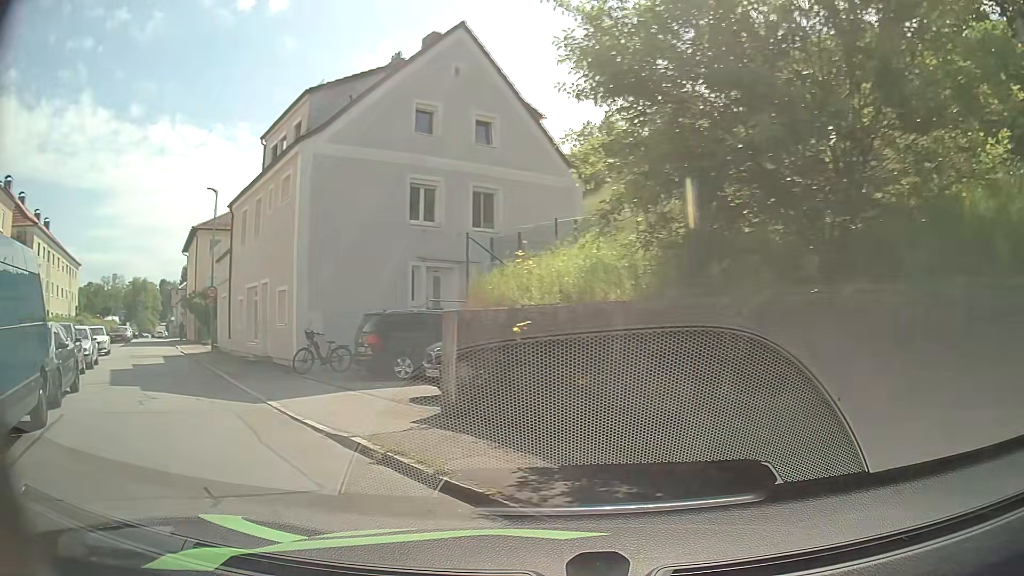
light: Day
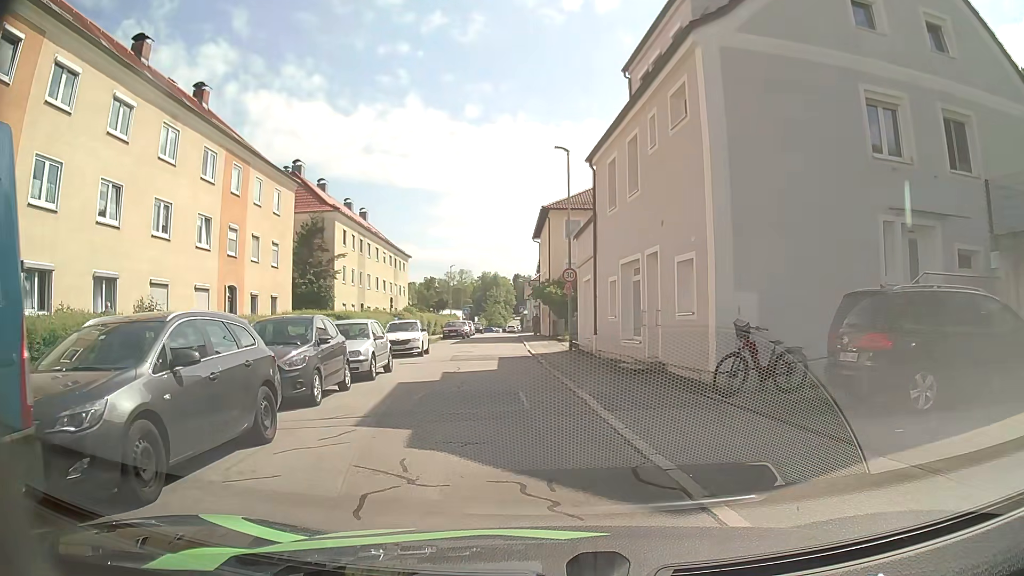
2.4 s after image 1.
(-2.9, +7.1) m; -33°
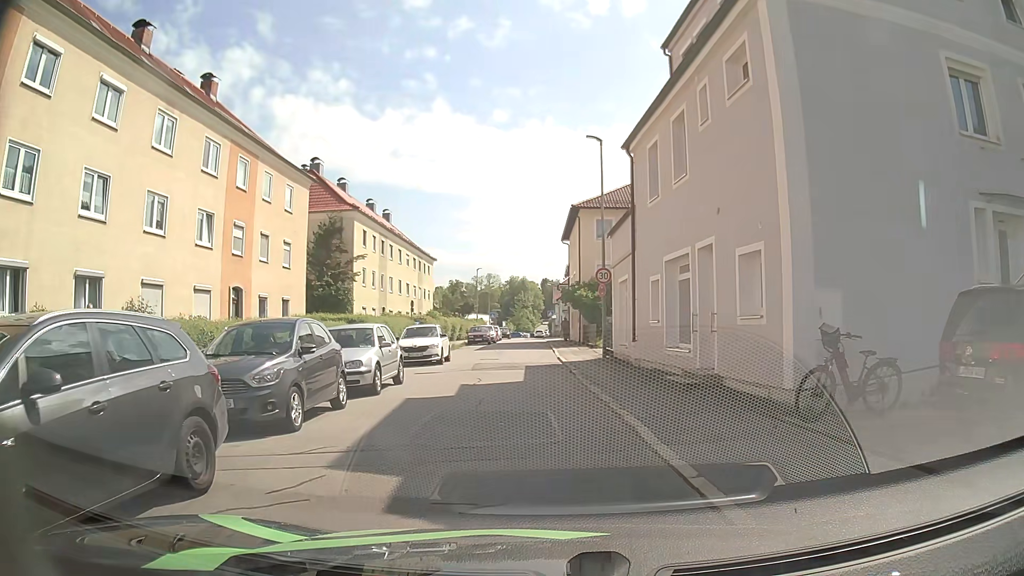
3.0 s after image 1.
(0.0, +2.4) m; -2°
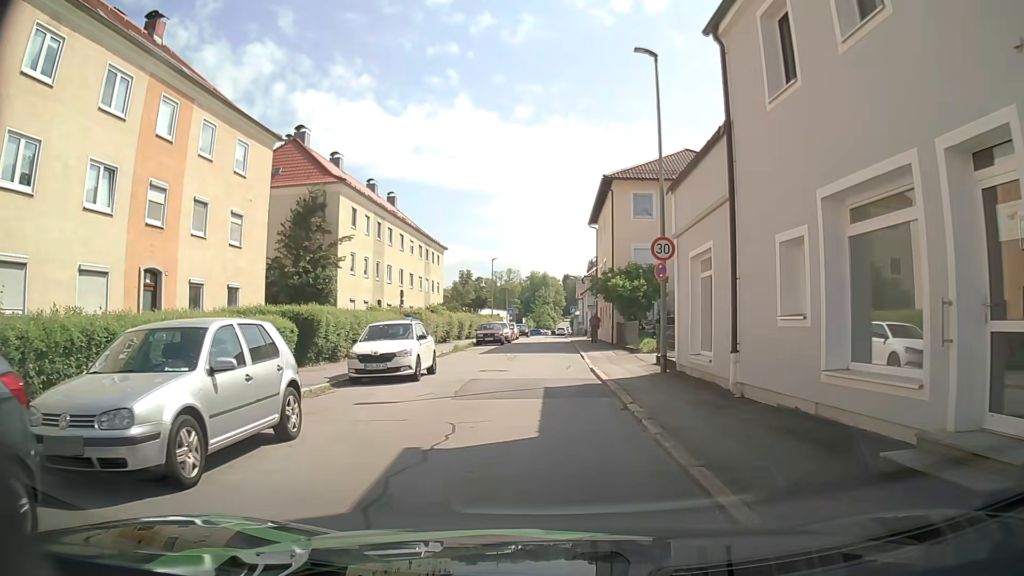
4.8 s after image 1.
(-0.2, +8.3) m; -2°
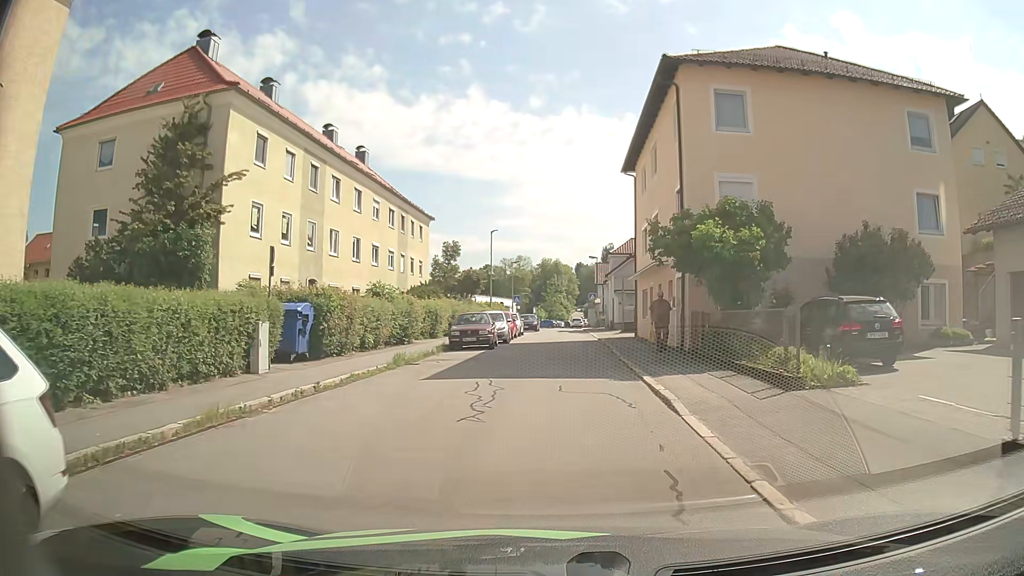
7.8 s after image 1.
(-0.1, +15.9) m; -1°
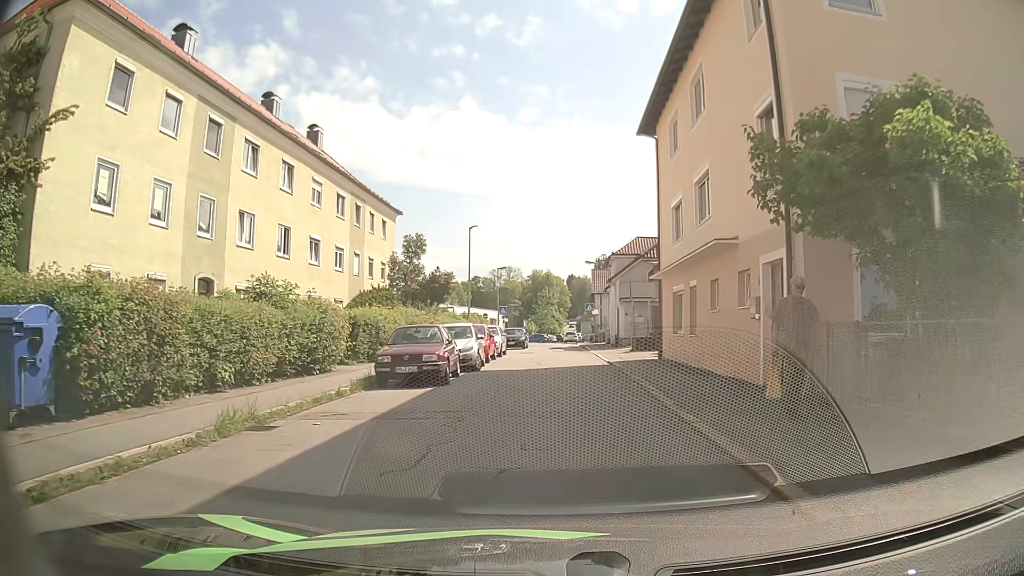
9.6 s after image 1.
(+0.1, +9.8) m; +2°
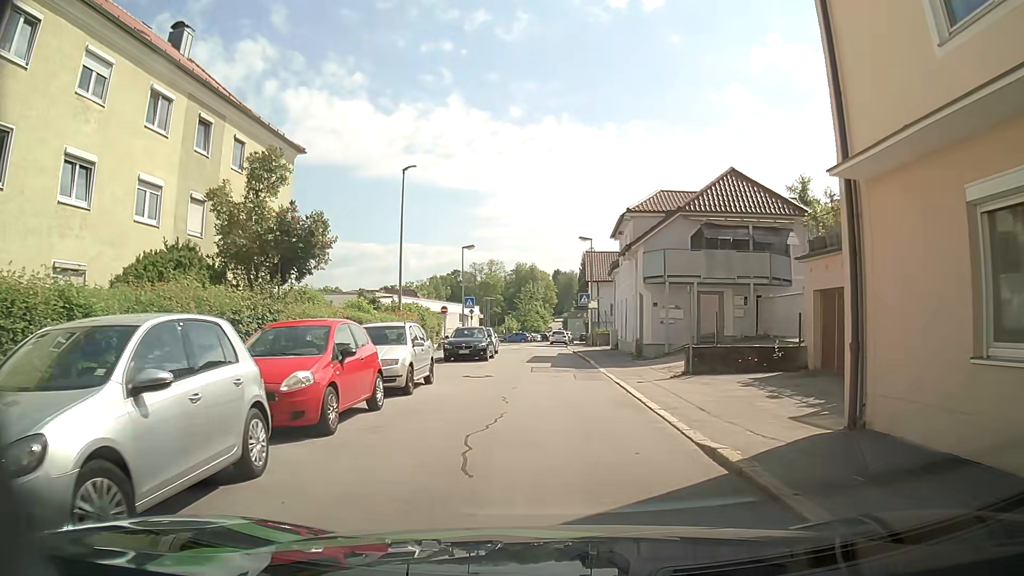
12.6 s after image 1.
(+0.1, +17.2) m; -1°
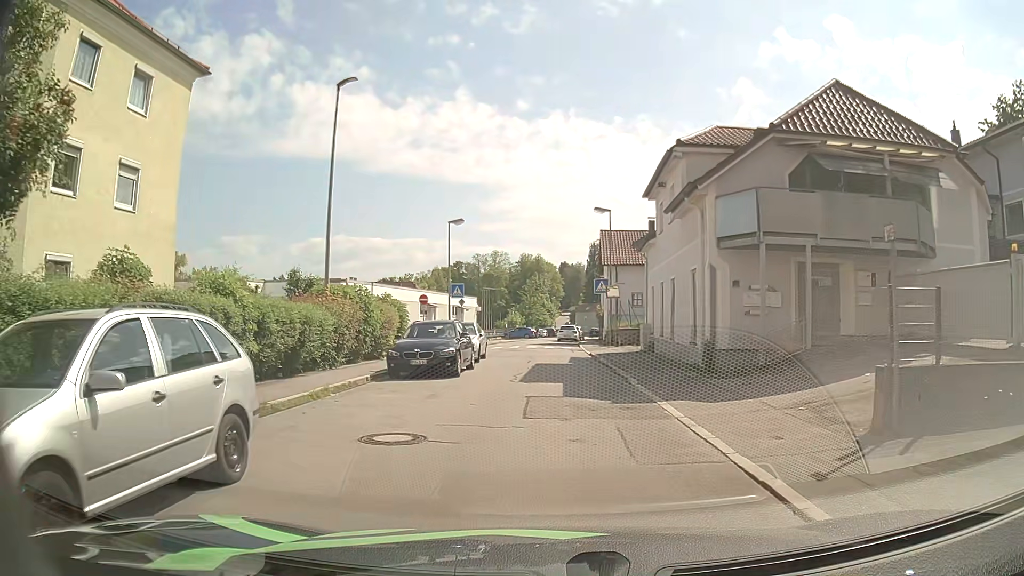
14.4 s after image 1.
(+0.1, +10.5) m; +1°
